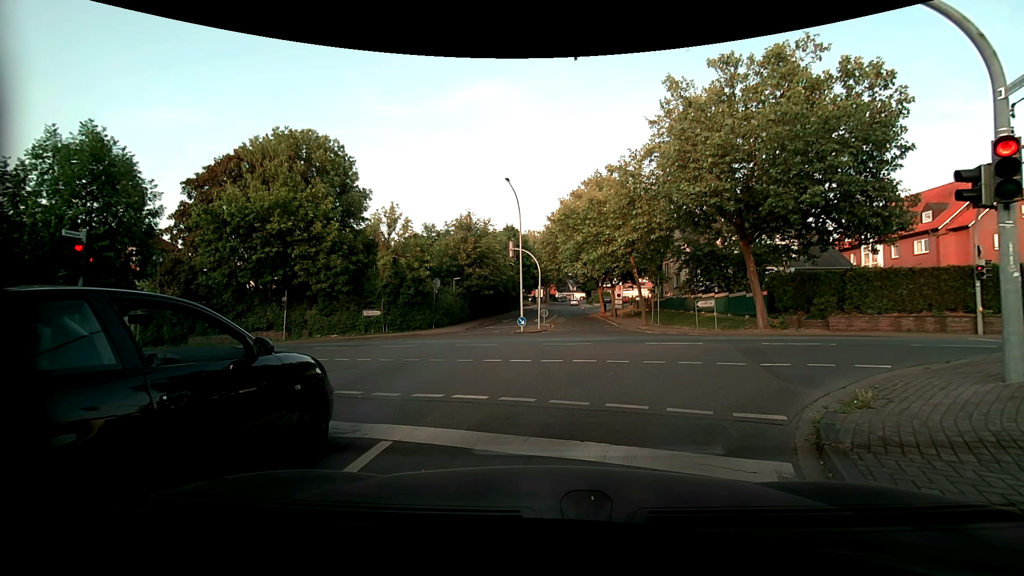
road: residential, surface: asphalt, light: Day
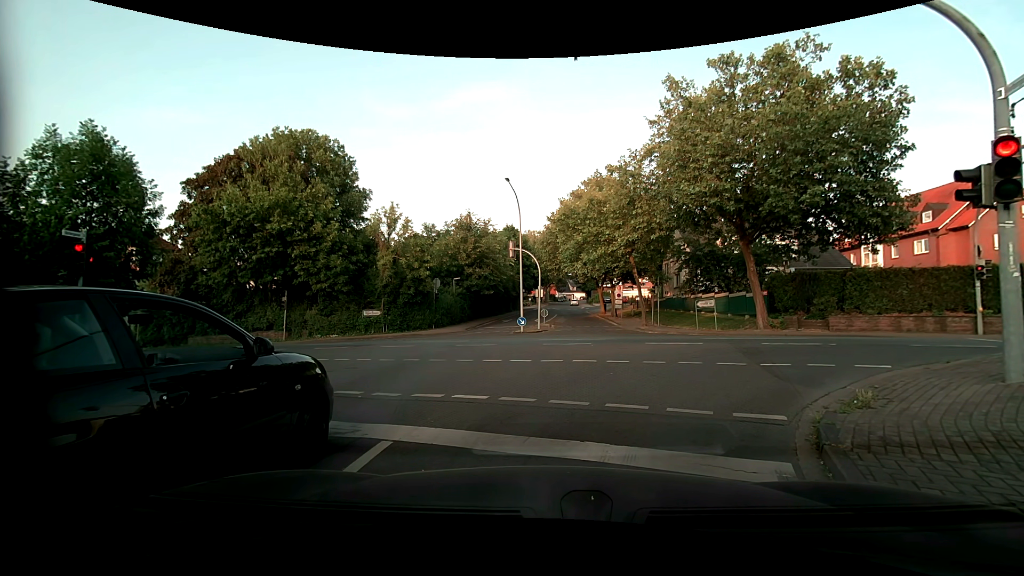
(0.0, 0.0) m; 0°
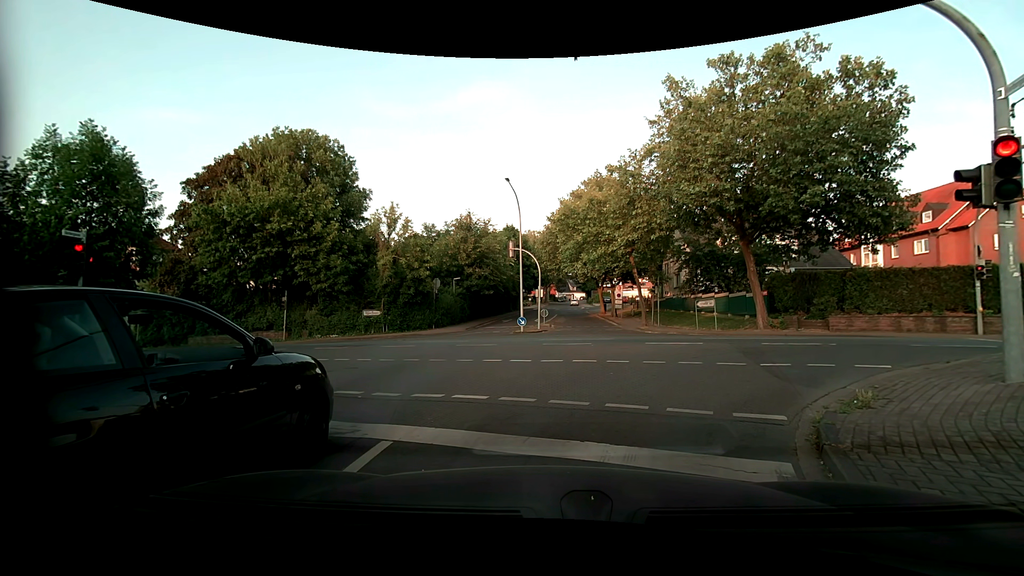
(0.0, 0.0) m; 0°
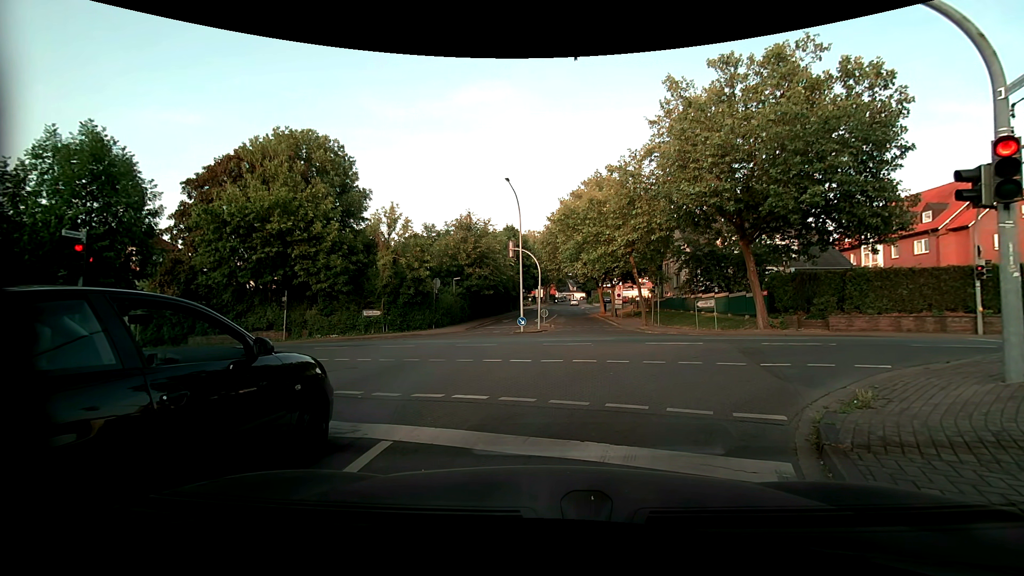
(0.0, 0.0) m; 0°
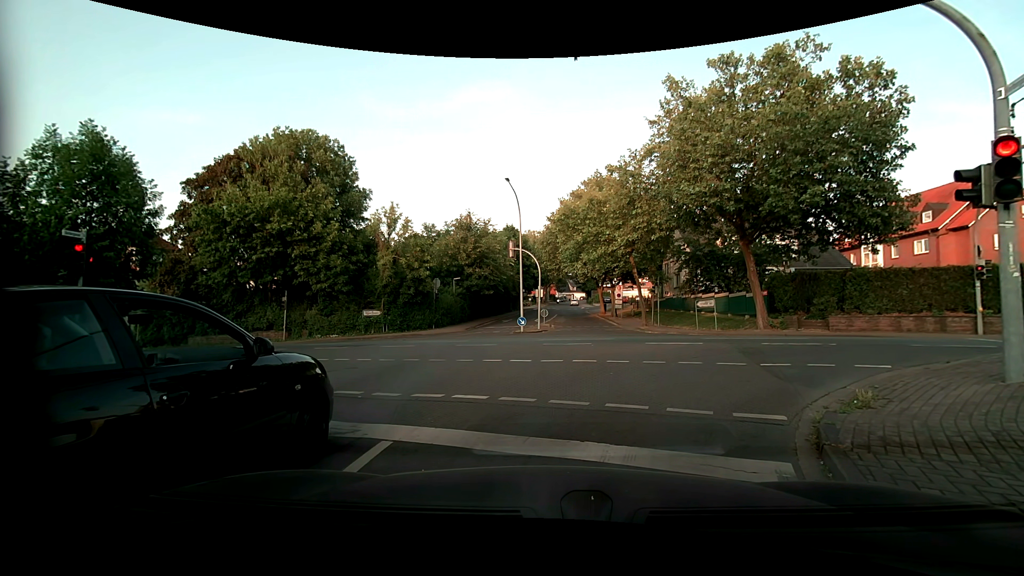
(0.0, 0.0) m; 0°
